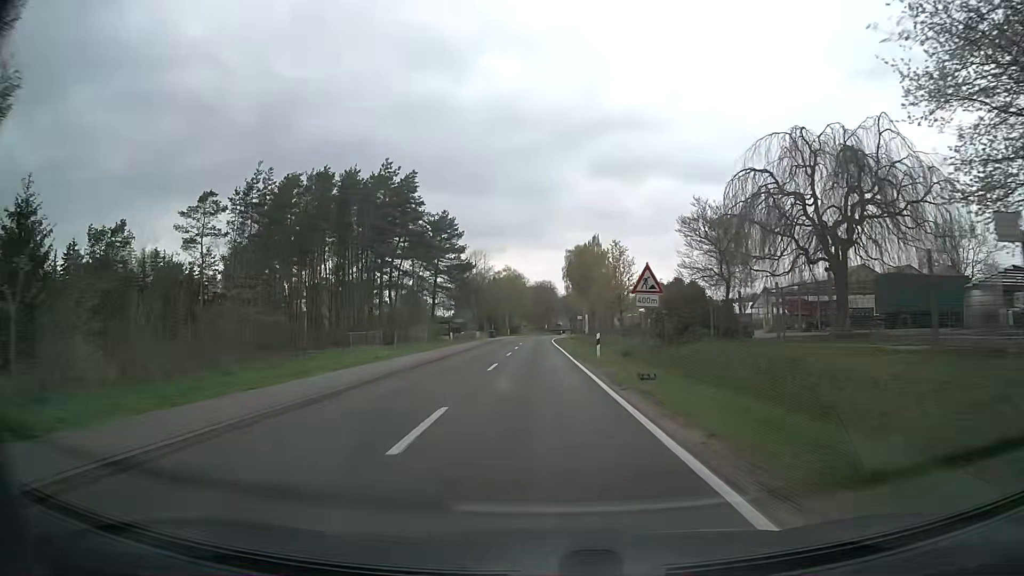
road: secondary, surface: asphalt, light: Day
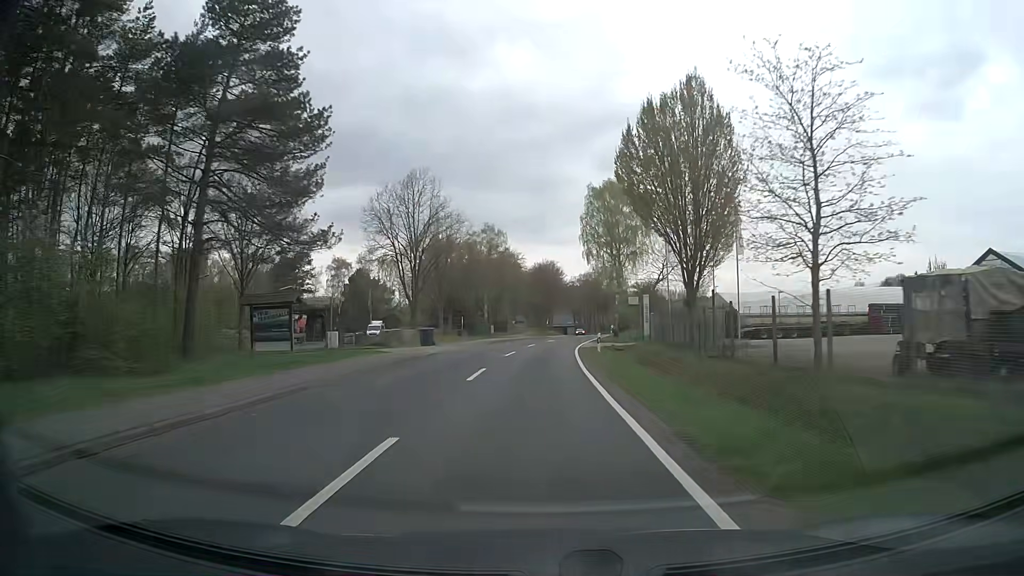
(-0.8, +53.8) m; 0°
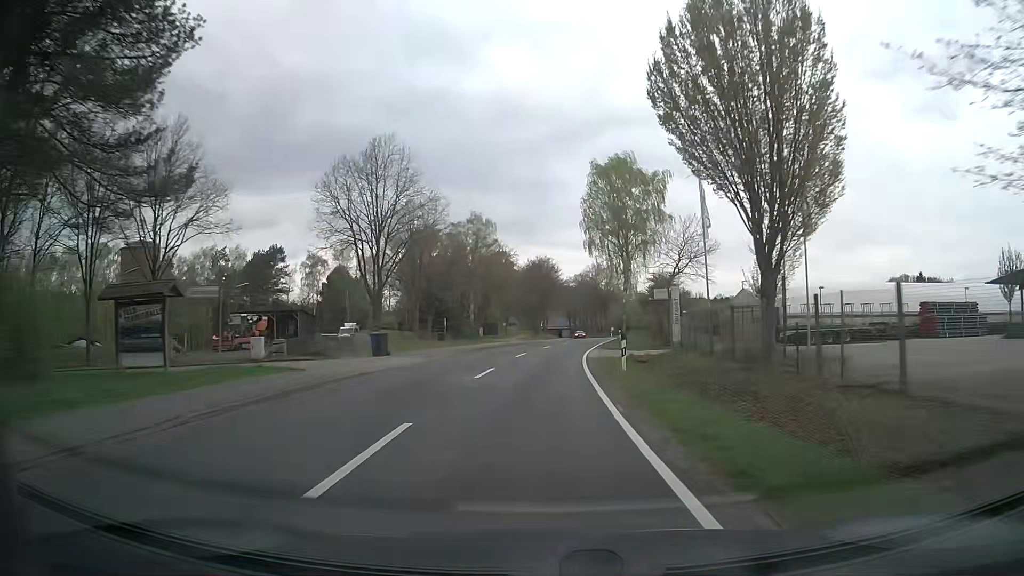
(0.0, +10.8) m; 0°
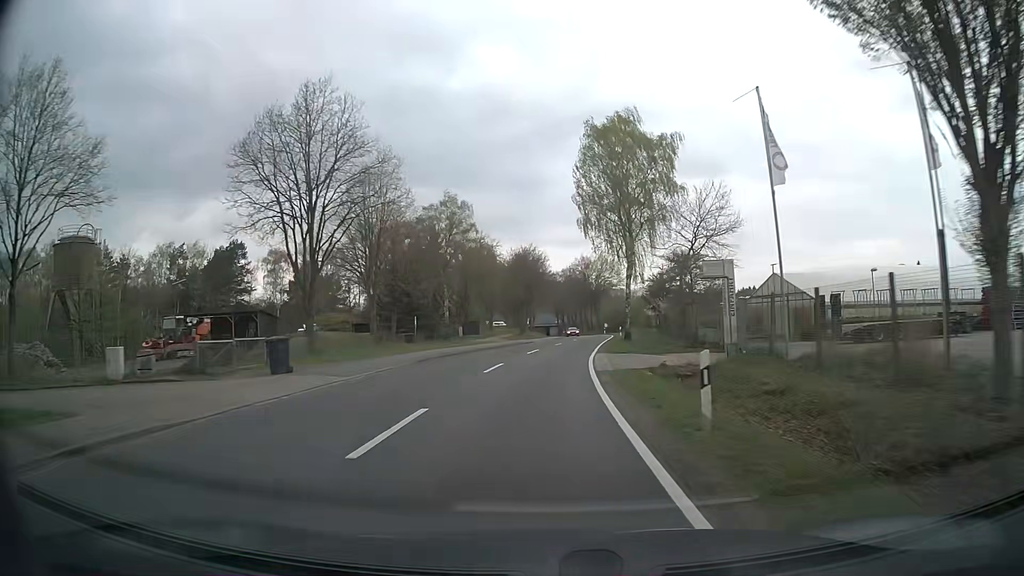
(+0.1, +10.8) m; +2°
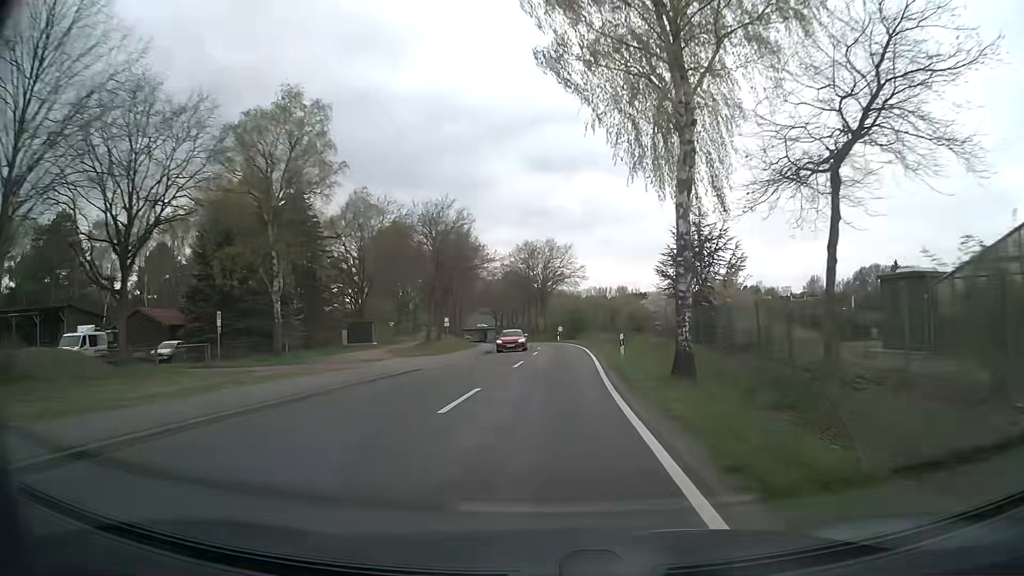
(+1.0, +32.4) m; +4°
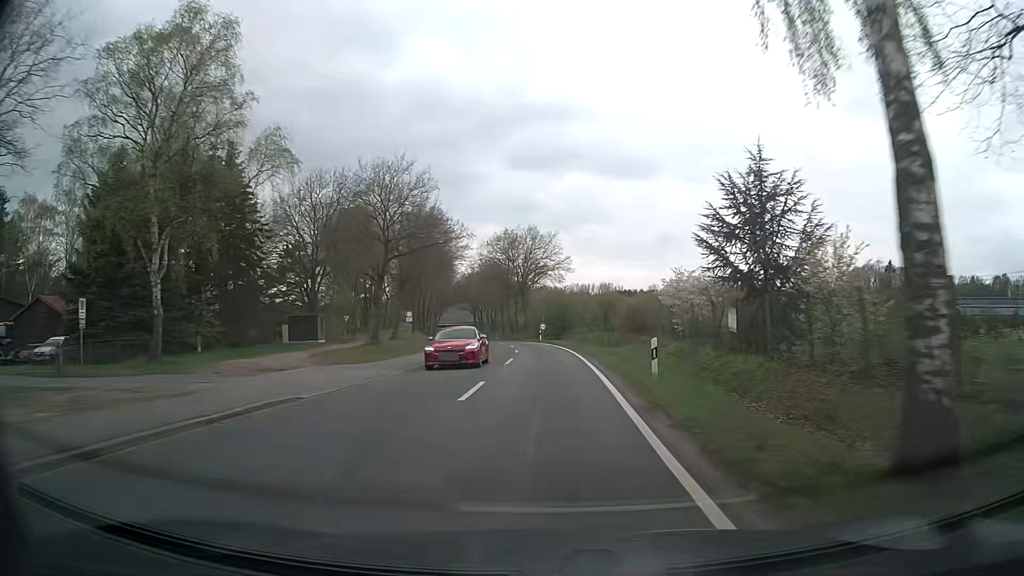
(+0.1, +10.8) m; +2°
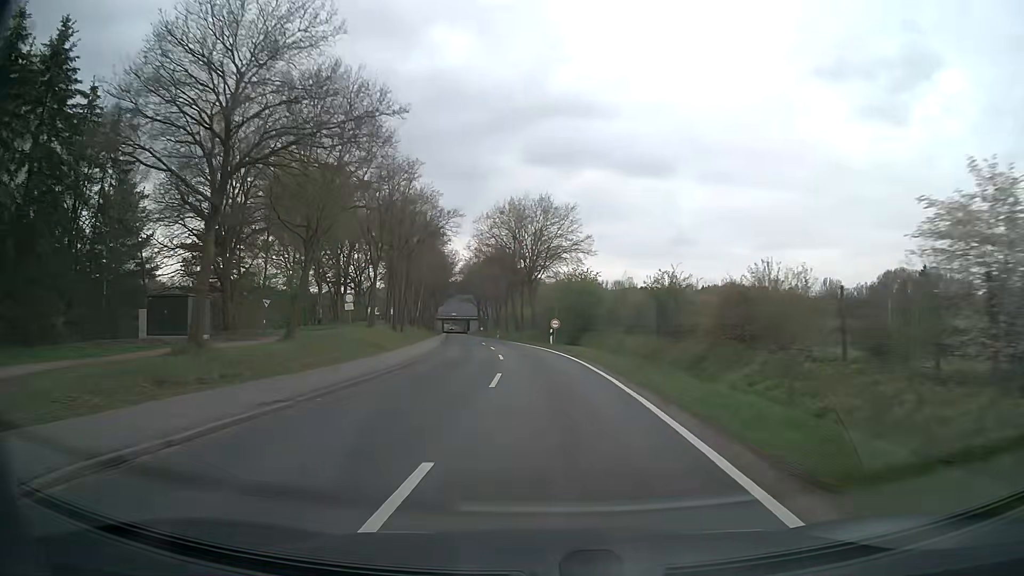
(0.0, +21.6) m; -1°
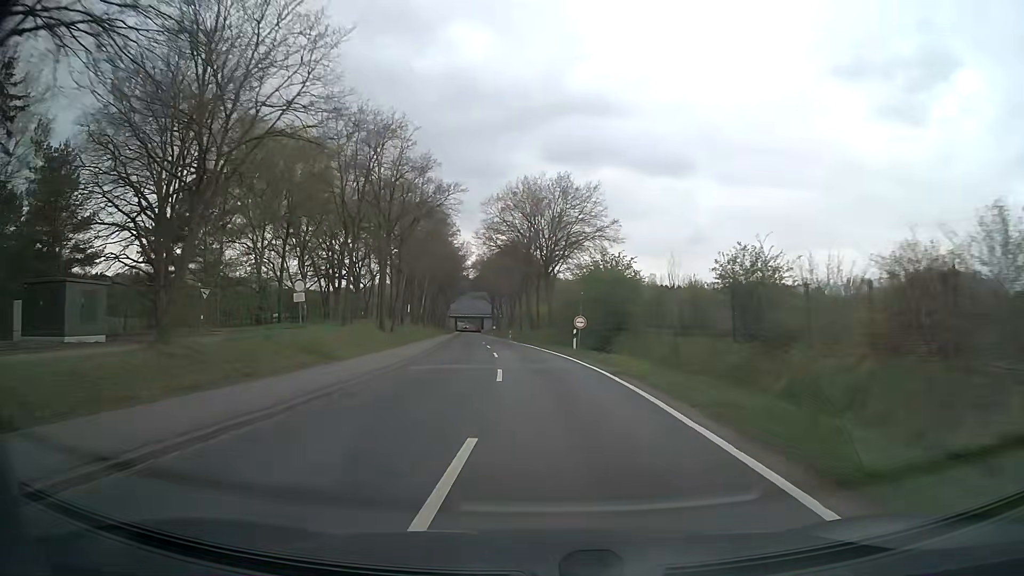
(-0.1, +10.8) m; -1°
(0, +10) (0, +20) (-1, +30) (-2, +40) (-3, +50) (-4, +60) (-5, +70) (-6, +80) (-7, +90) (-8, +100) m
